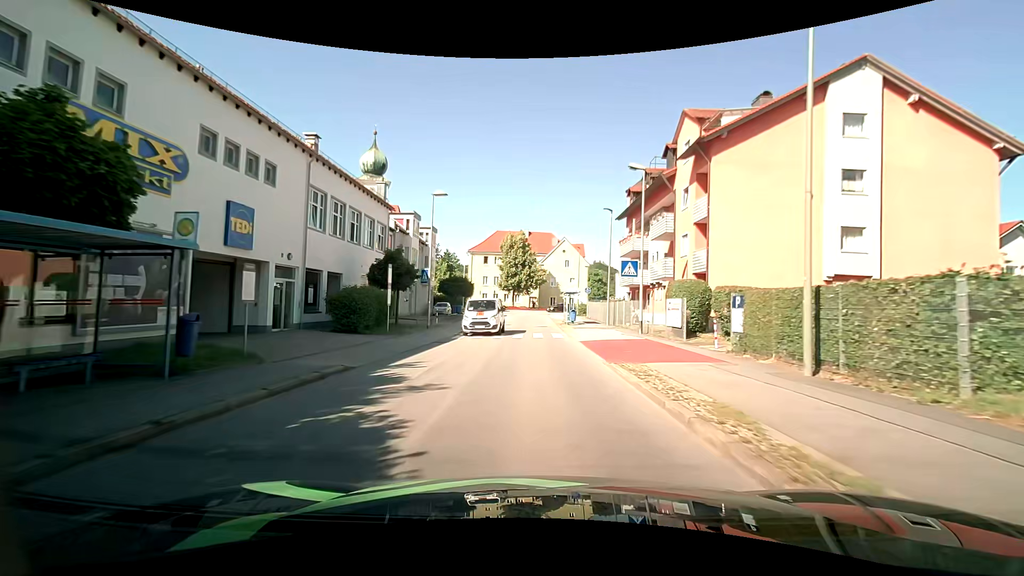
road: unclassified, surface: asphalt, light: Day
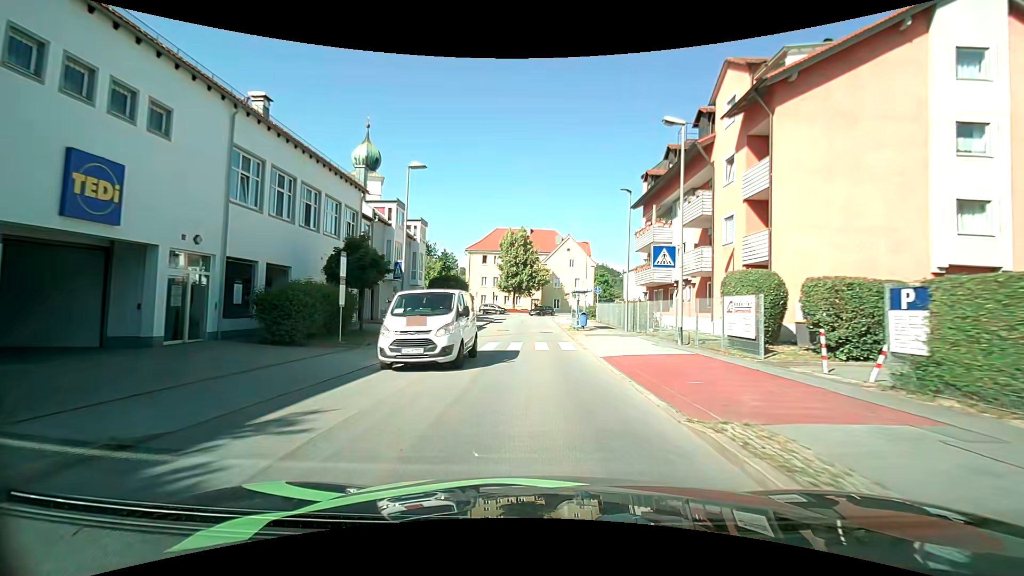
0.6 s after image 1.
(0.0, +6.2) m; -1°
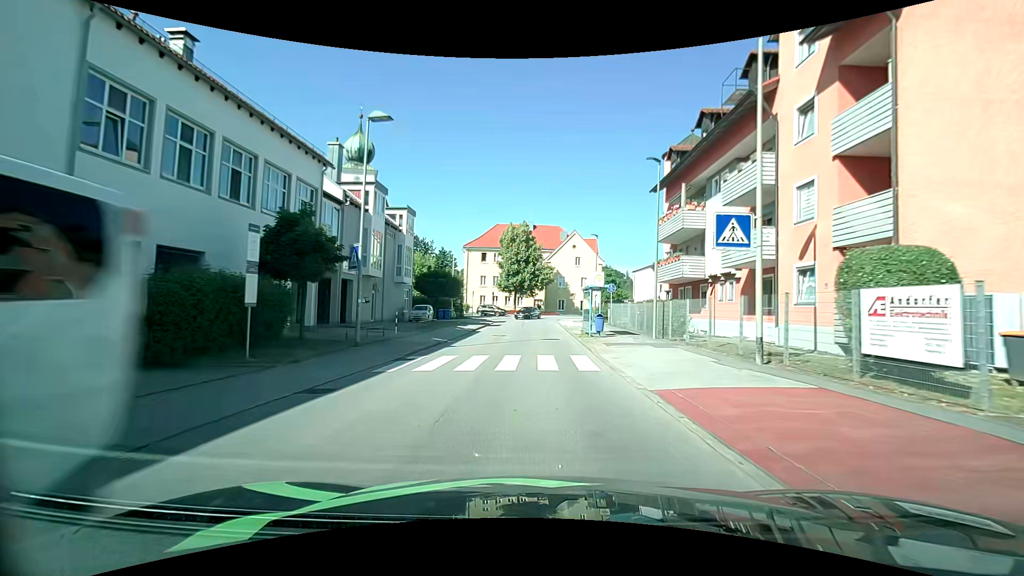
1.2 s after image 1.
(0.0, +6.1) m; 0°
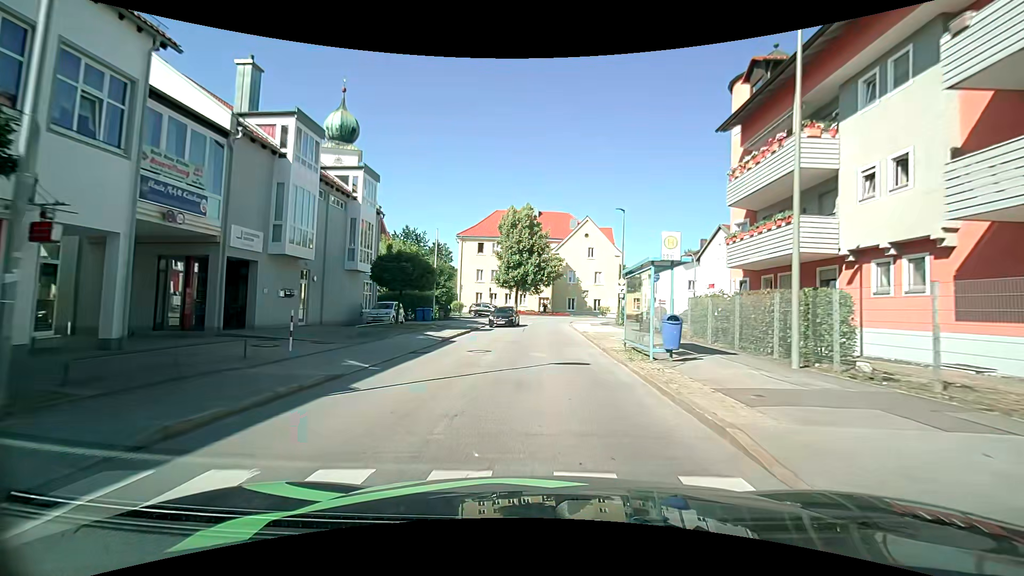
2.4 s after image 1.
(-0.1, +11.6) m; -1°
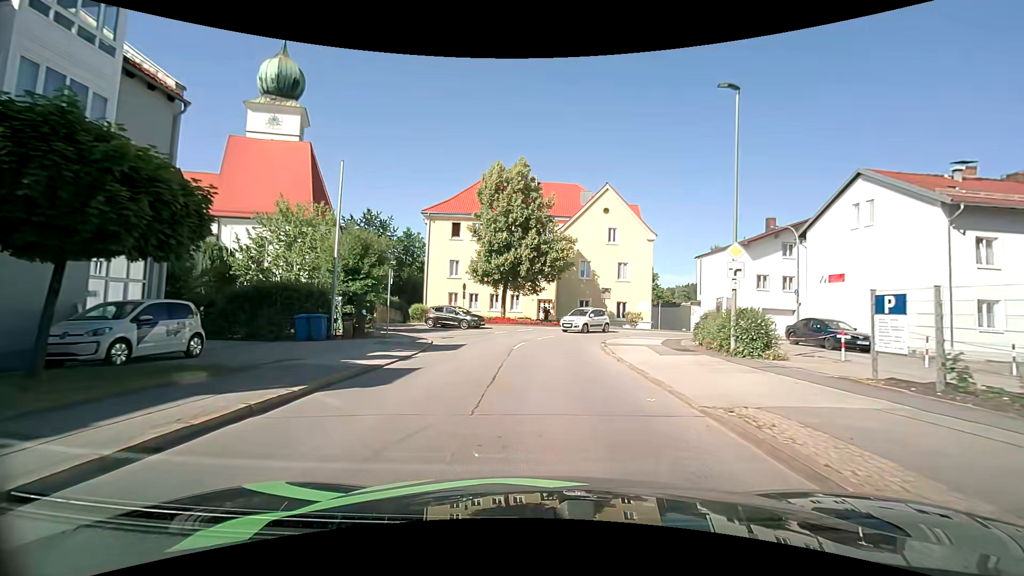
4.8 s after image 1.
(+0.1, +19.8) m; 0°
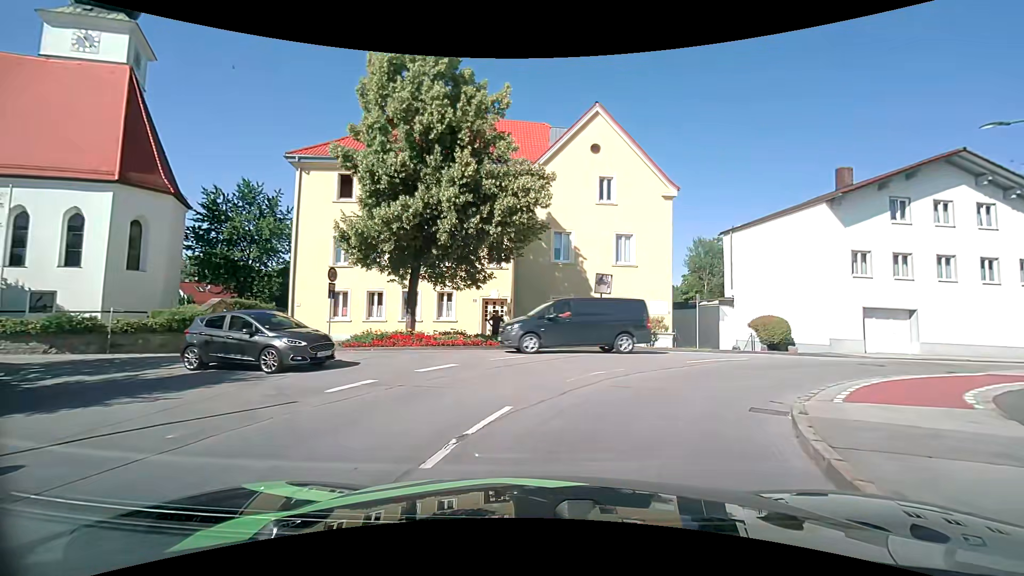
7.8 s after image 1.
(+0.5, +19.0) m; +4°
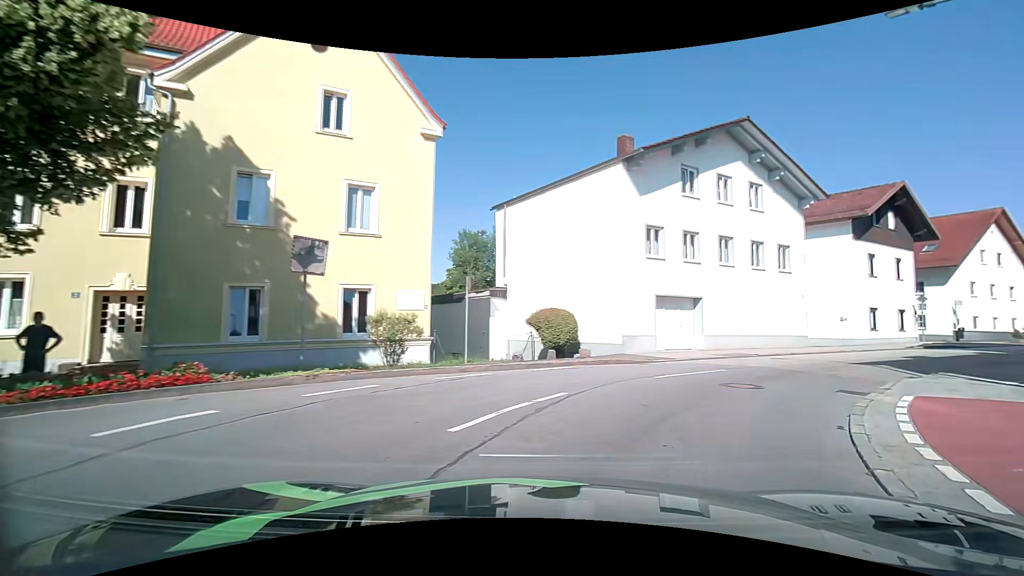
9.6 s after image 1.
(+1.9, +9.8) m; +26°
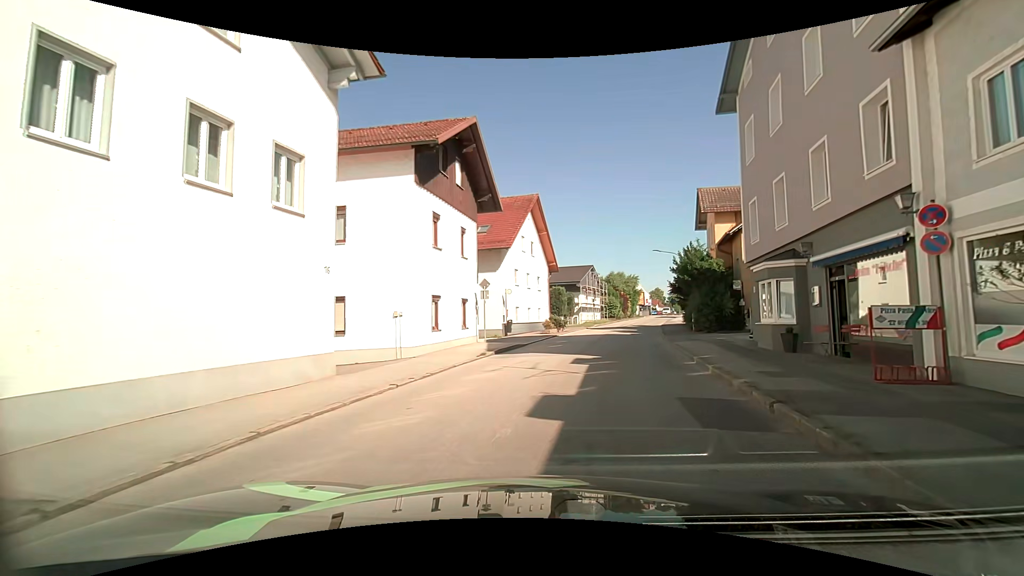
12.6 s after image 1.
(+7.3, +15.2) m; +50°
(+1, +10) (+2, +20) (+4, +30) (+6, +40) (+8, +49) (+10, +59) (+13, +69) (+15, +78) (+18, +88) (+21, +97) m
